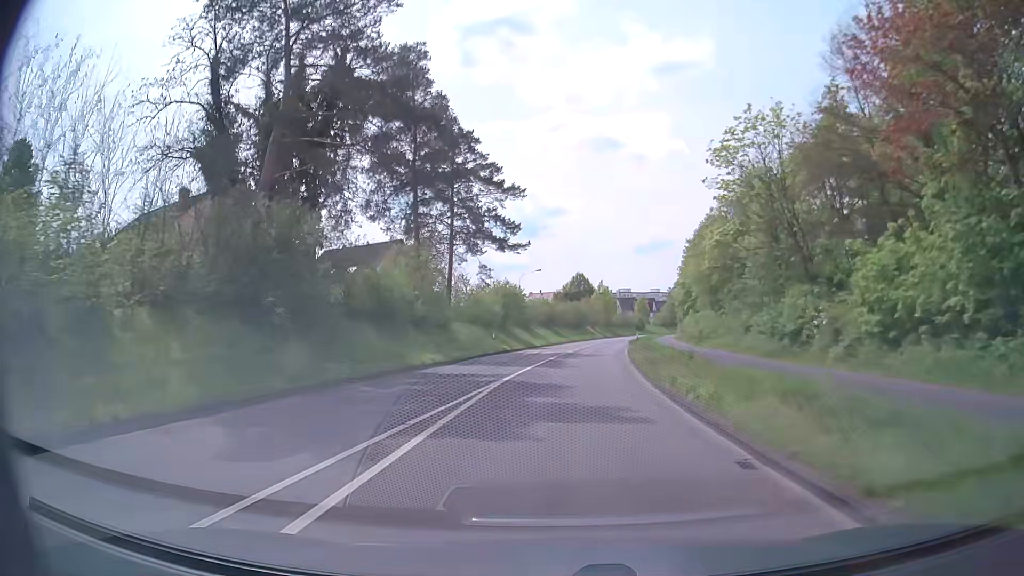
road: secondary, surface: asphalt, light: Day
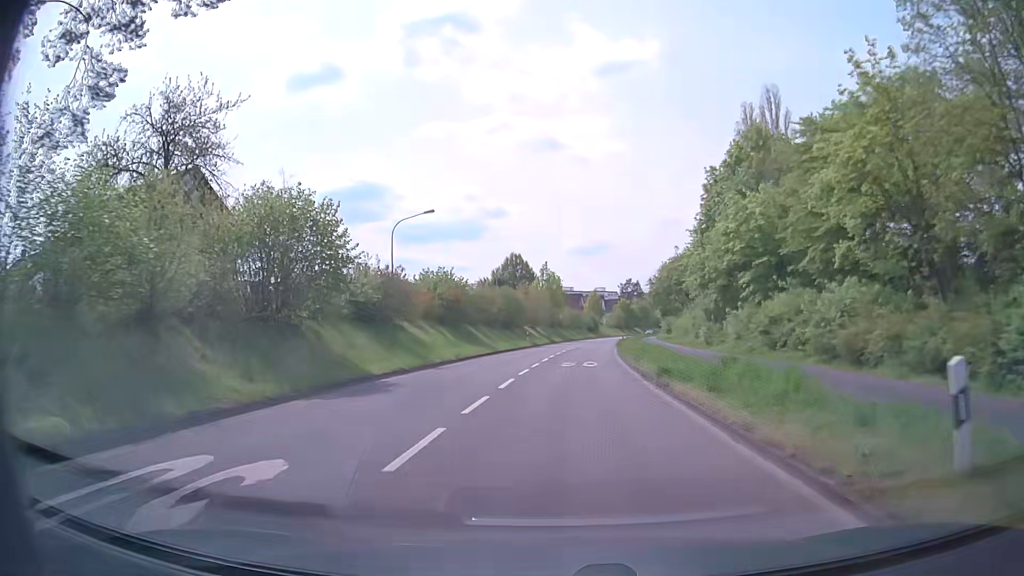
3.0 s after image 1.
(+1.5, +37.5) m; +5°
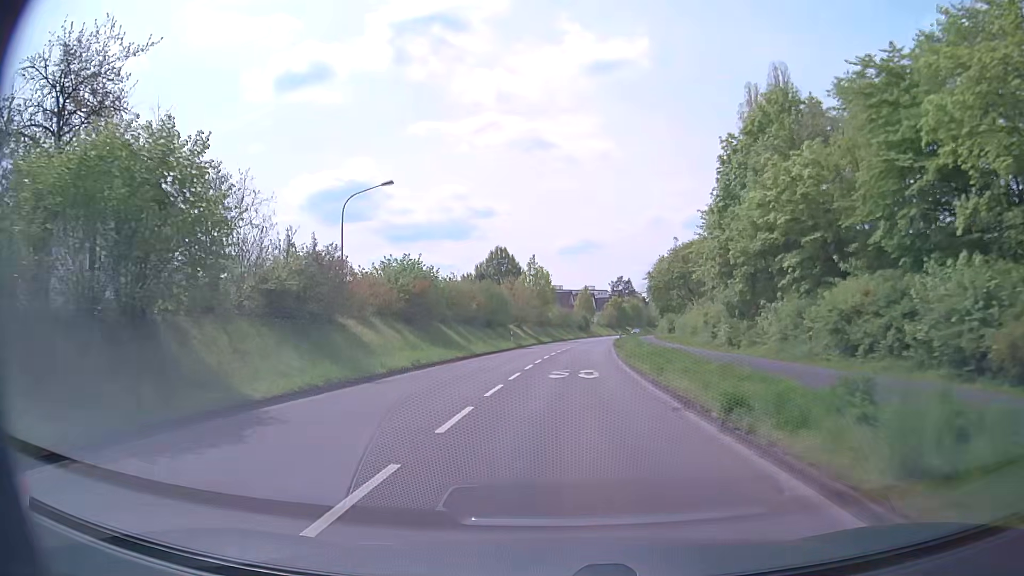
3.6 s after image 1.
(0.0, +7.4) m; +1°
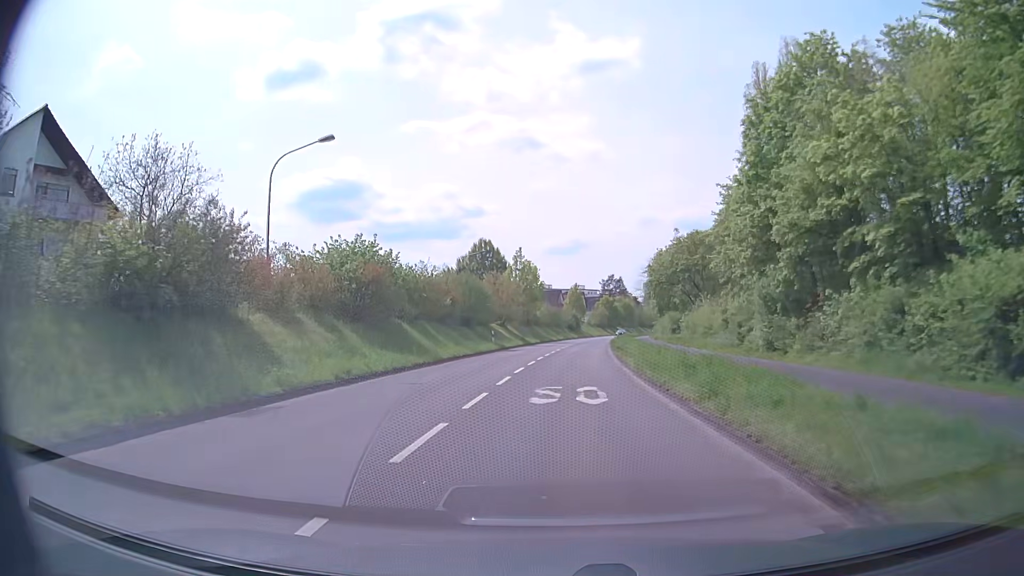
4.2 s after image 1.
(+0.1, +7.4) m; +1°
